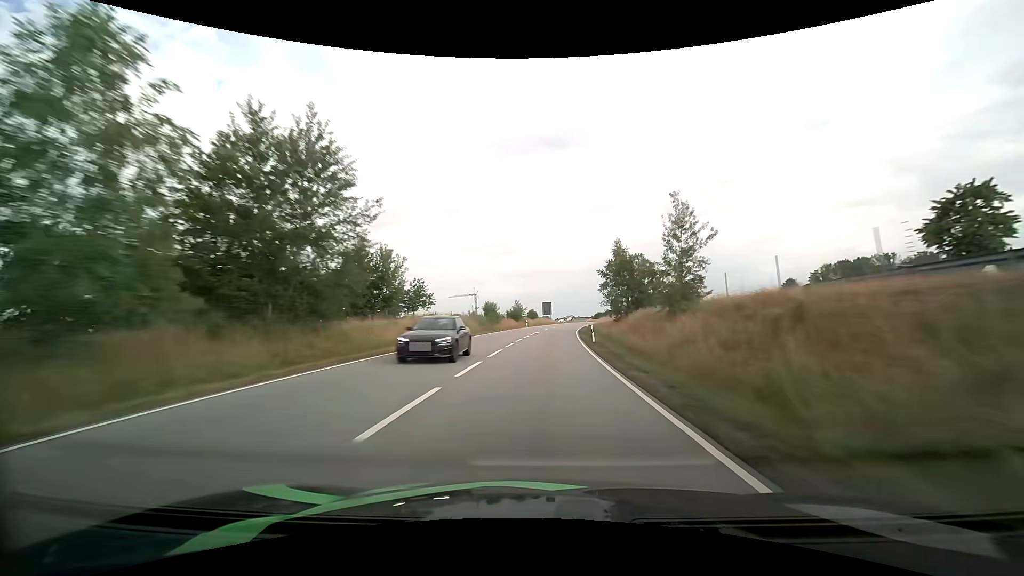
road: primary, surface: asphalt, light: Day
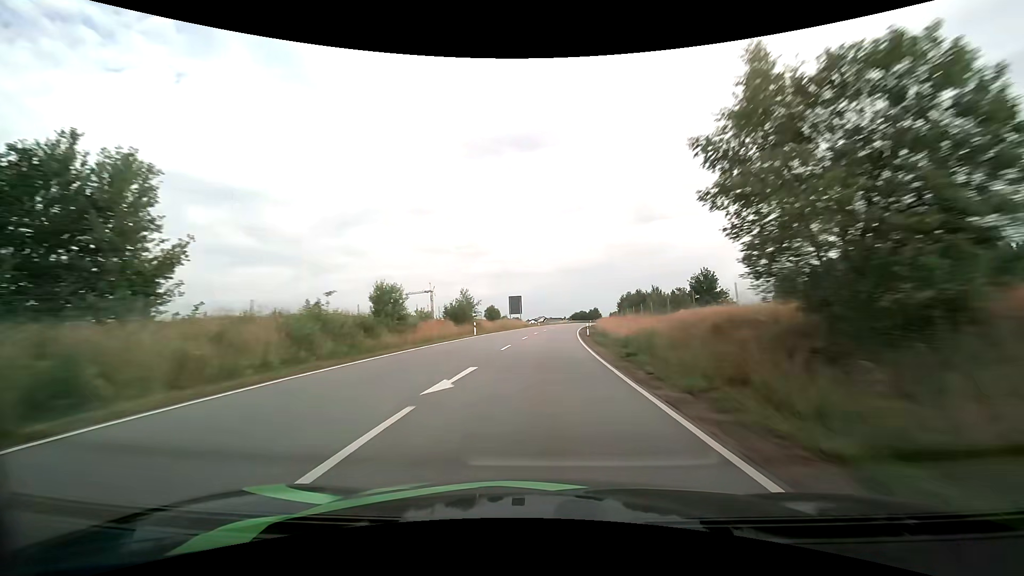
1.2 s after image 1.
(+1.2, +38.1) m; +3°
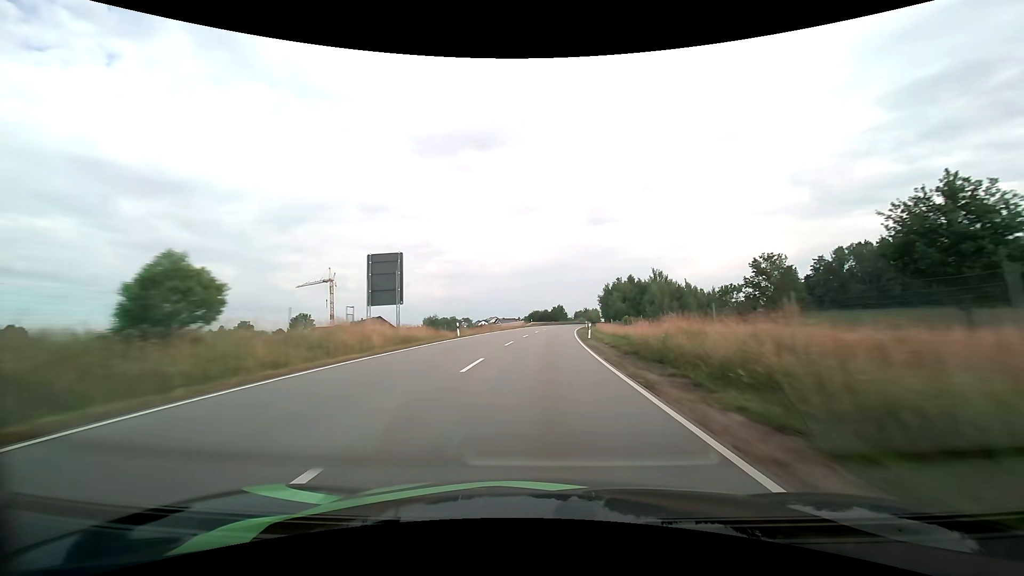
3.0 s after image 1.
(+2.6, +57.2) m; +5°
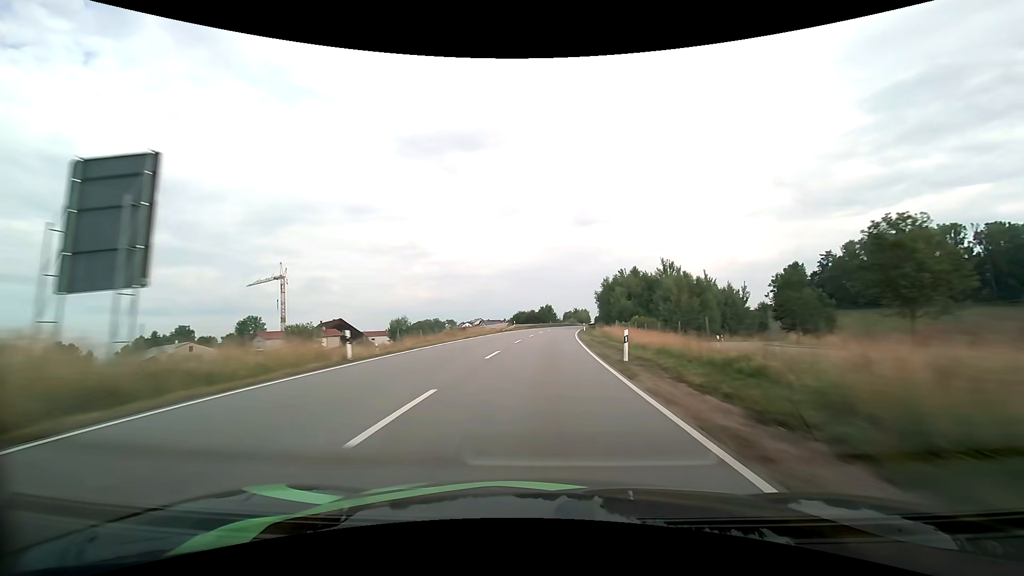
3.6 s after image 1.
(+0.3, +19.1) m; +2°
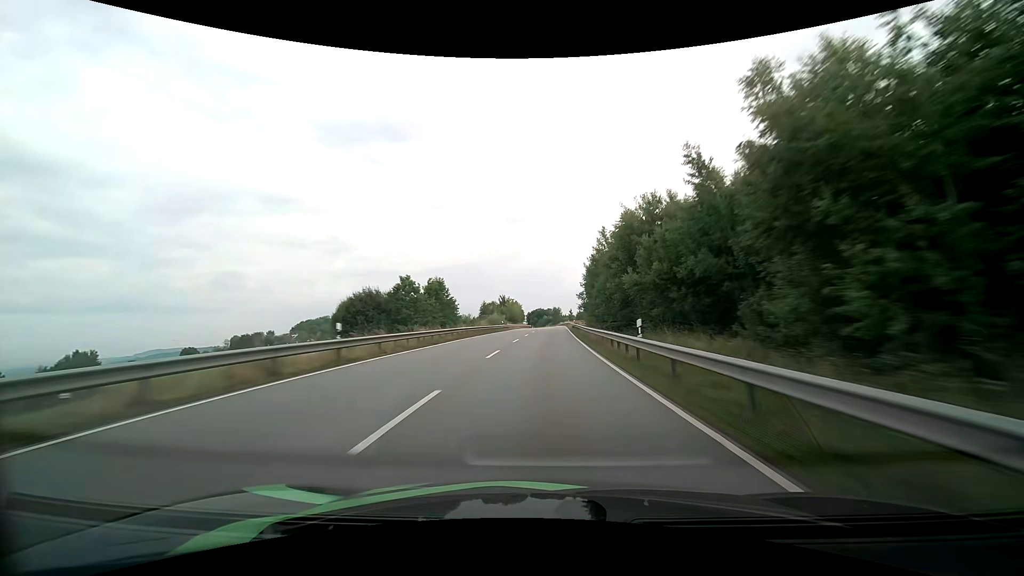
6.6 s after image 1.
(+6.9, +96.0) m; +8°
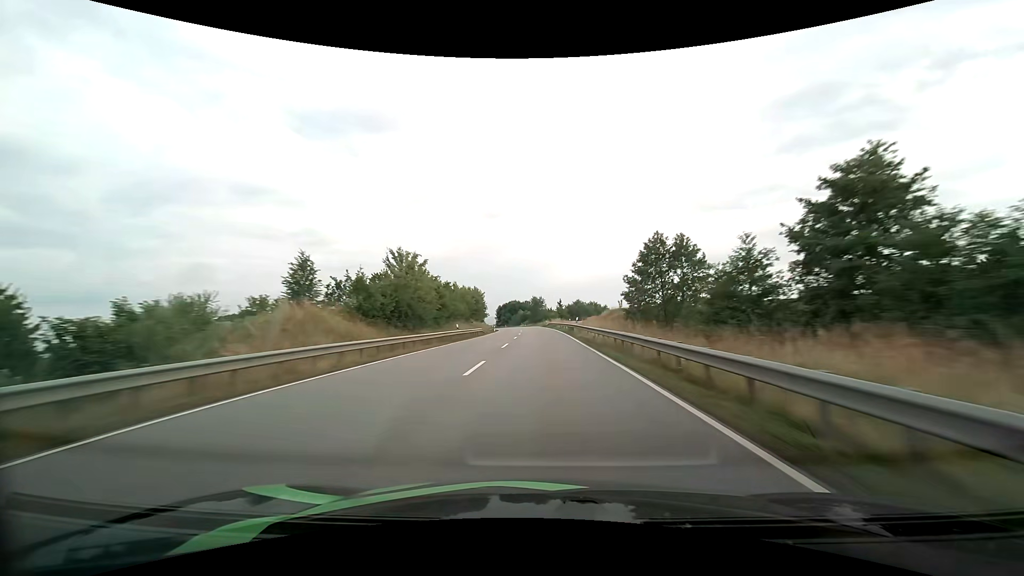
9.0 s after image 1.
(+2.1, +77.3) m; +2°
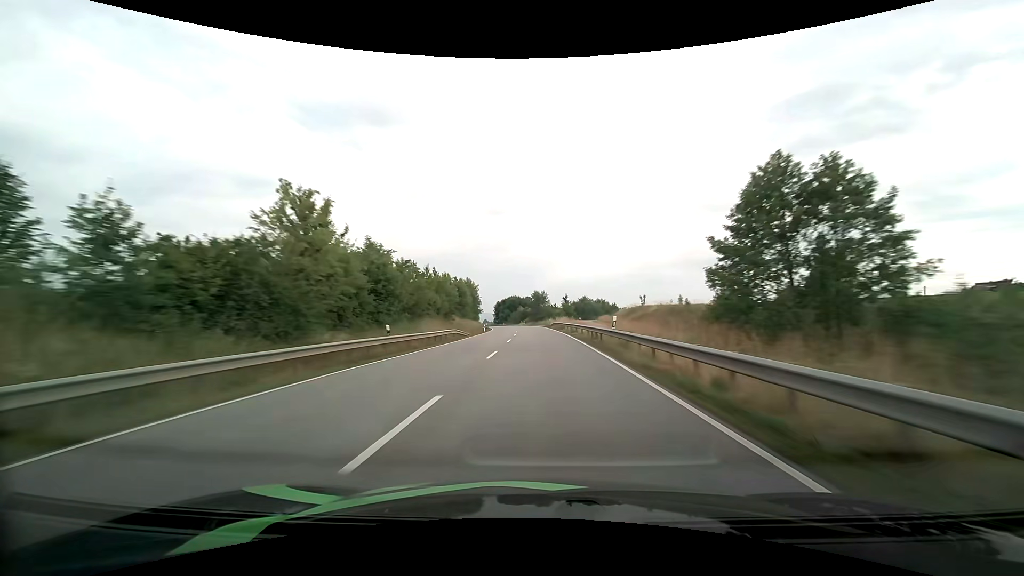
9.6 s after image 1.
(0.0, +19.3) m; 0°
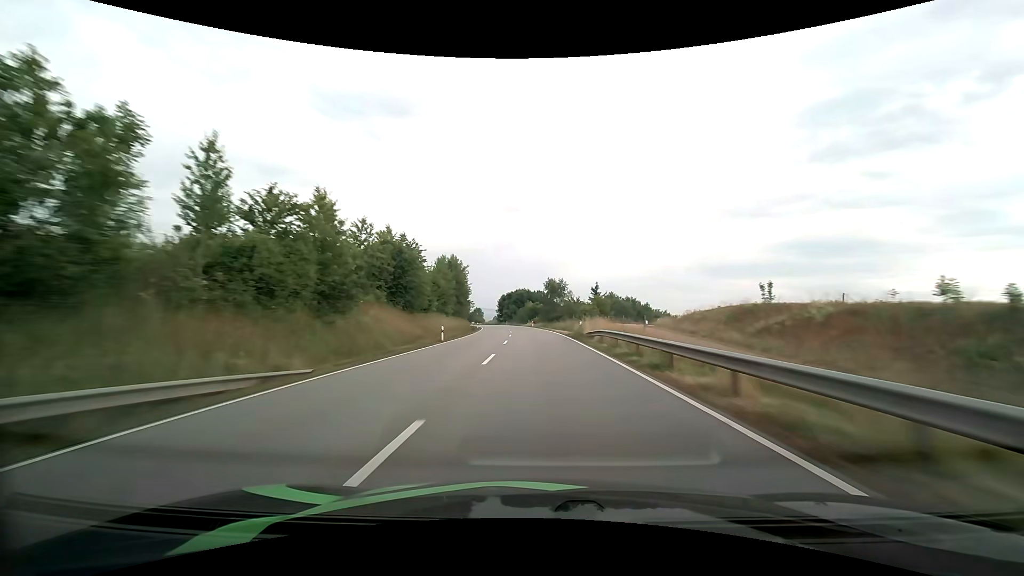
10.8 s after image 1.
(-0.6, +38.1) m; -2°
(0, +10) (0, +20) (0, +30) (-1, +40) (-1, +50) (-2, +60) (-3, +70) (-4, +80) (-5, +90) (-6, +100) m
